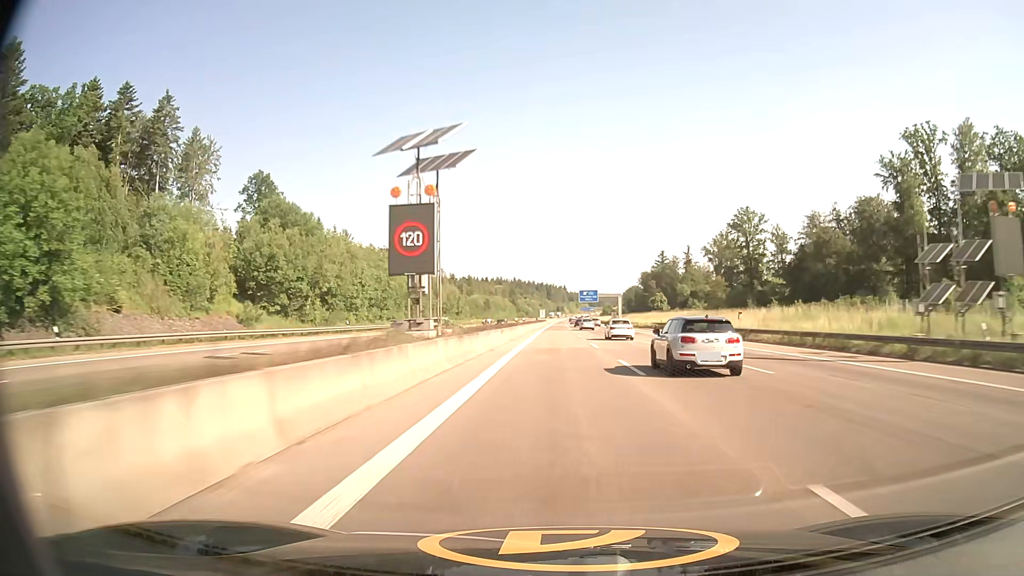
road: motorway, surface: asphalt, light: Day
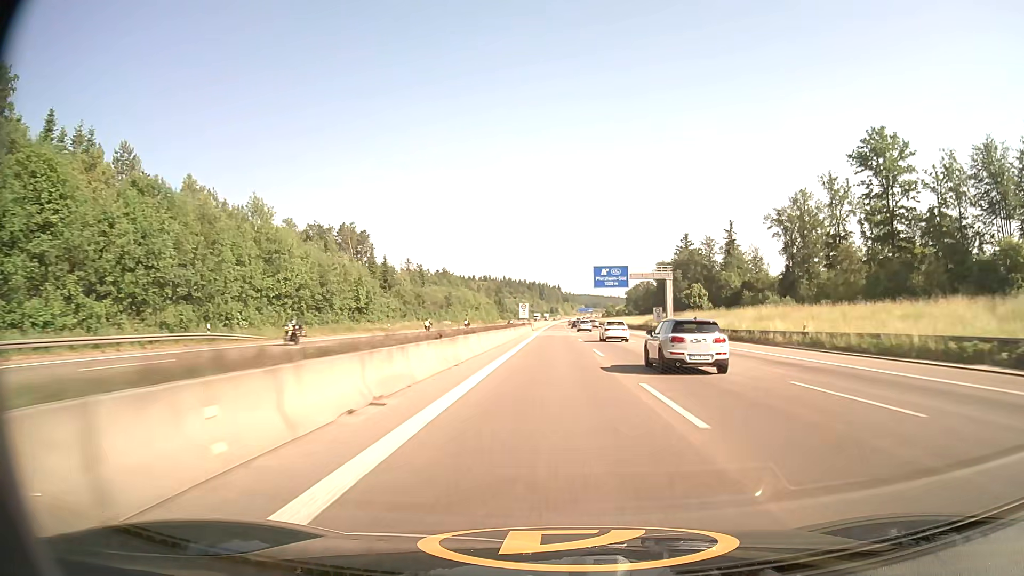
(+0.5, +80.0) m; +1°
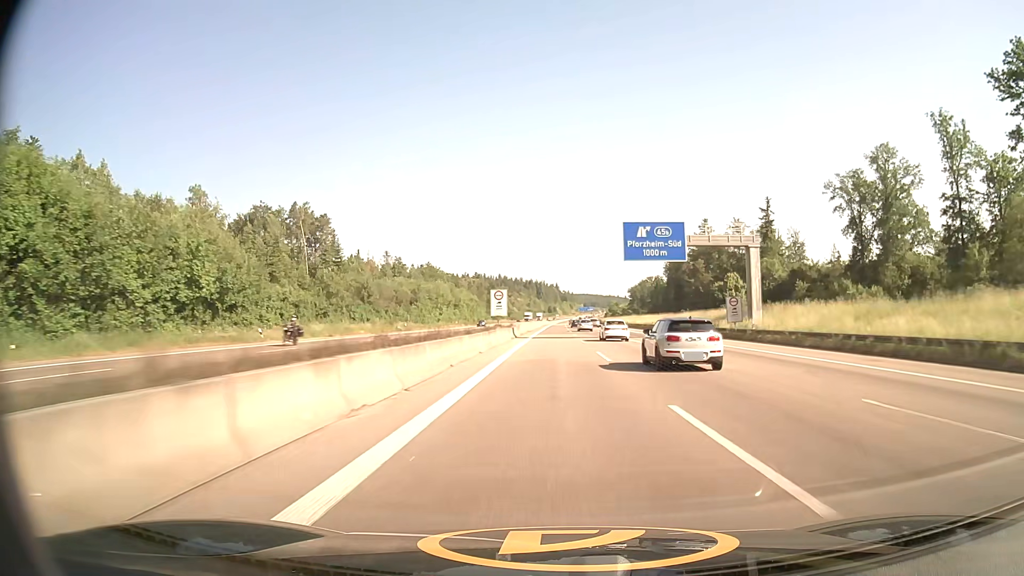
(+0.1, +39.7) m; 0°
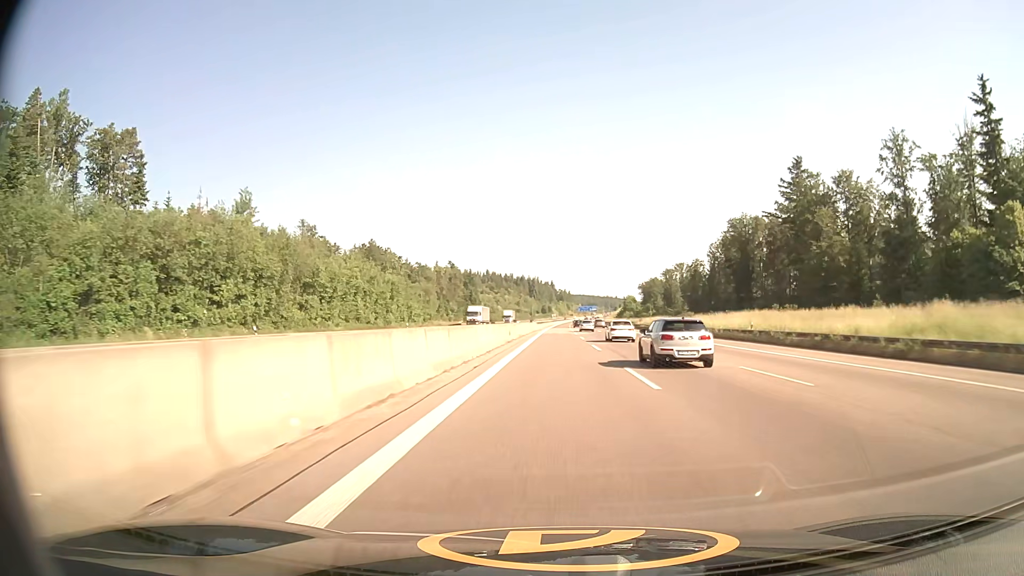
(+0.3, +98.8) m; 0°
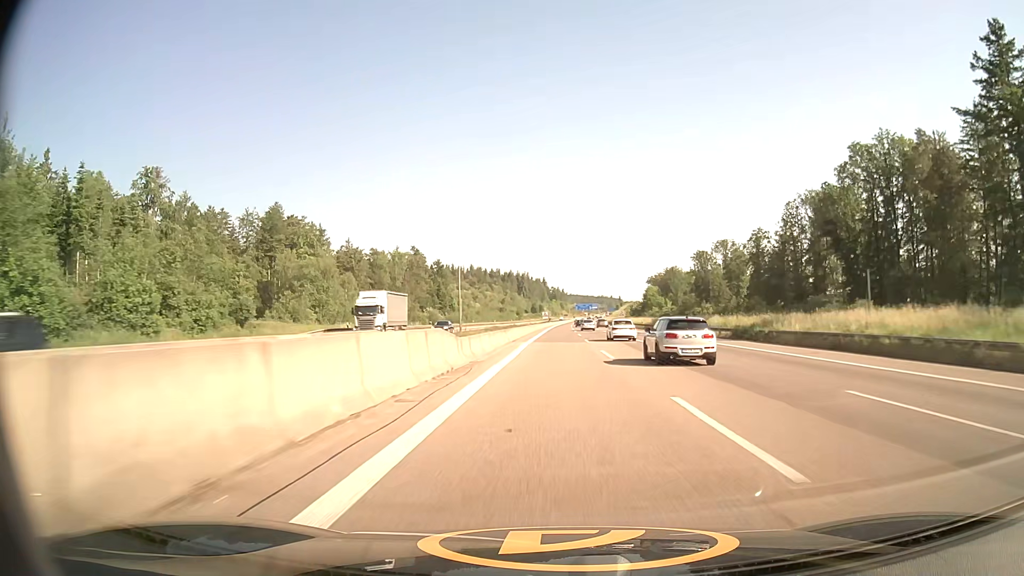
(+0.5, +79.3) m; +1°
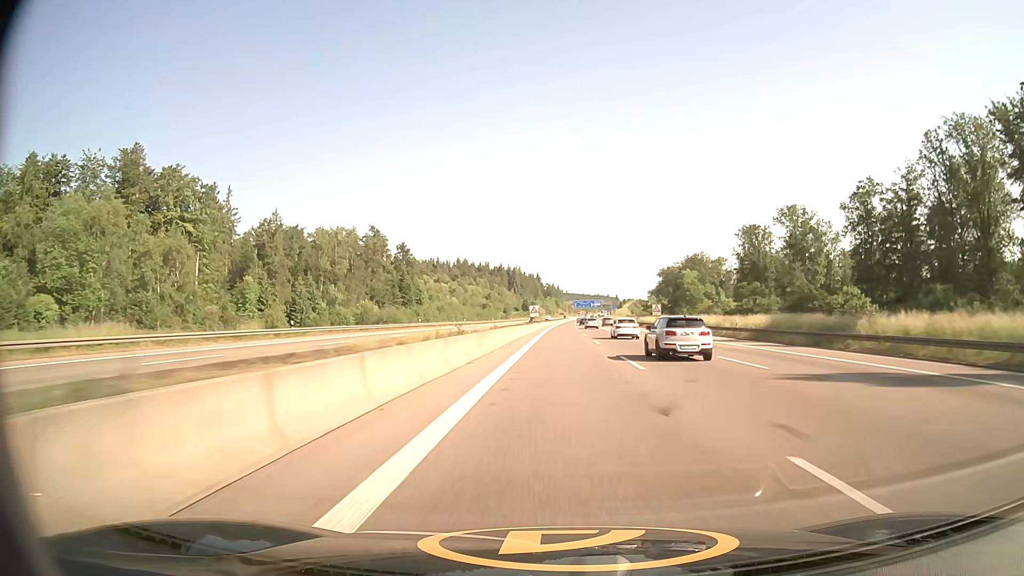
(+0.1, +59.3) m; 0°
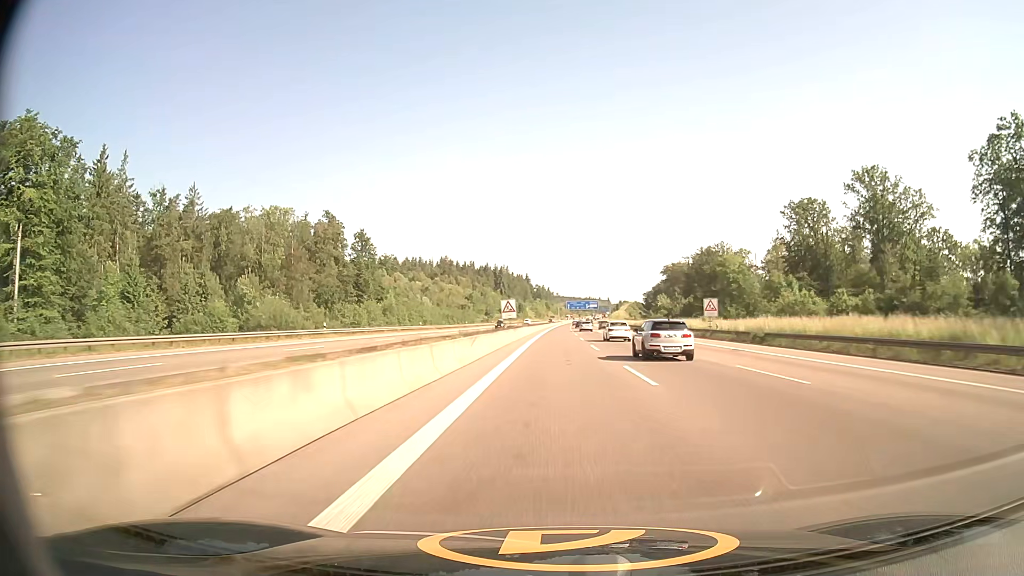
(+0.3, +39.3) m; +1°
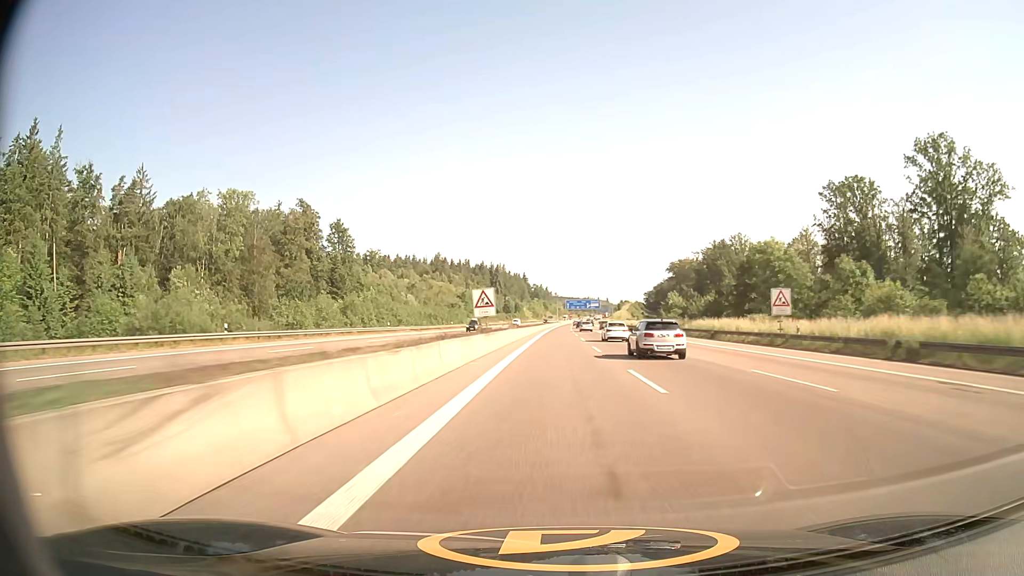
(0.0, +19.7) m; 0°
(0, +10) (0, +20) (0, +30) (0, +40) (0, +50) (0, +60) (0, +70) (+1, +80) (+1, +90) (+1, +100) m
